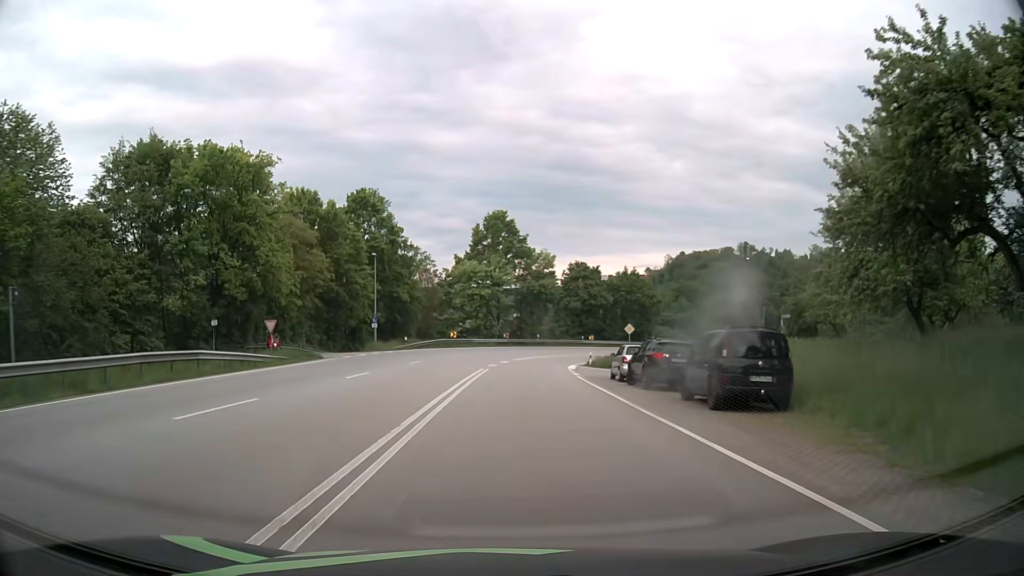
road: primary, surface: asphalt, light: Day
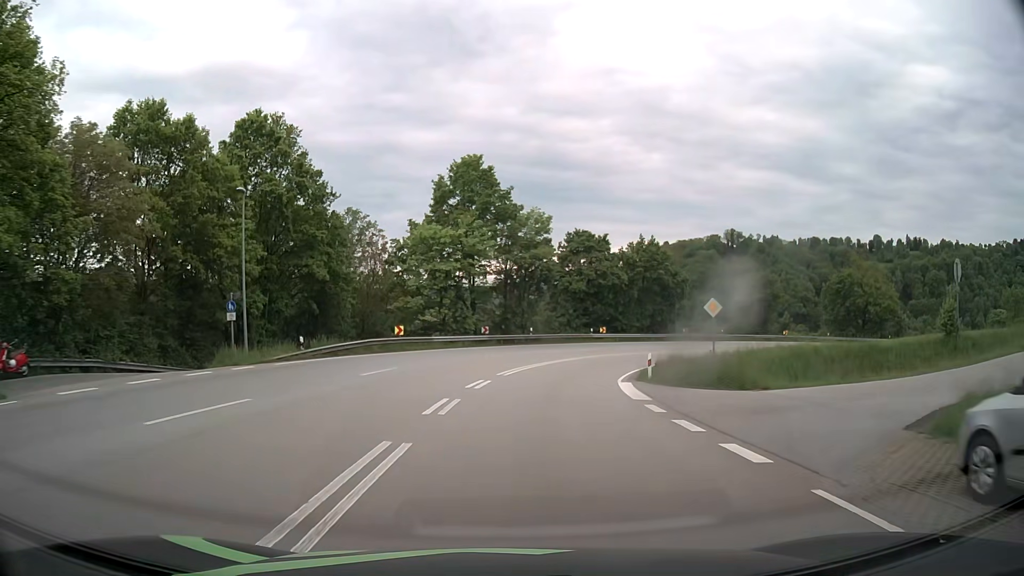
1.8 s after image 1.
(+0.1, +24.3) m; +1°
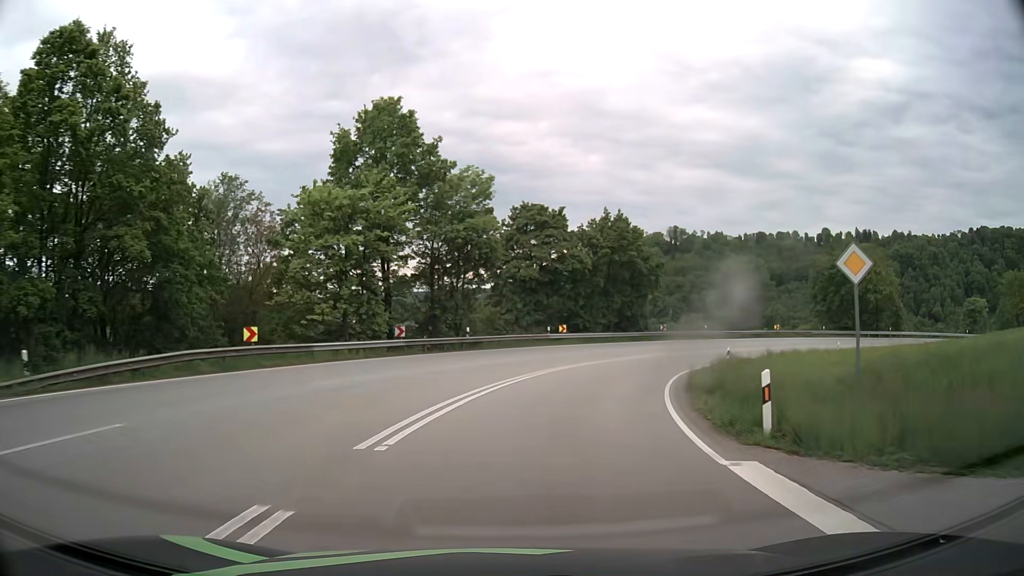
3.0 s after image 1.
(+0.6, +15.7) m; +4°
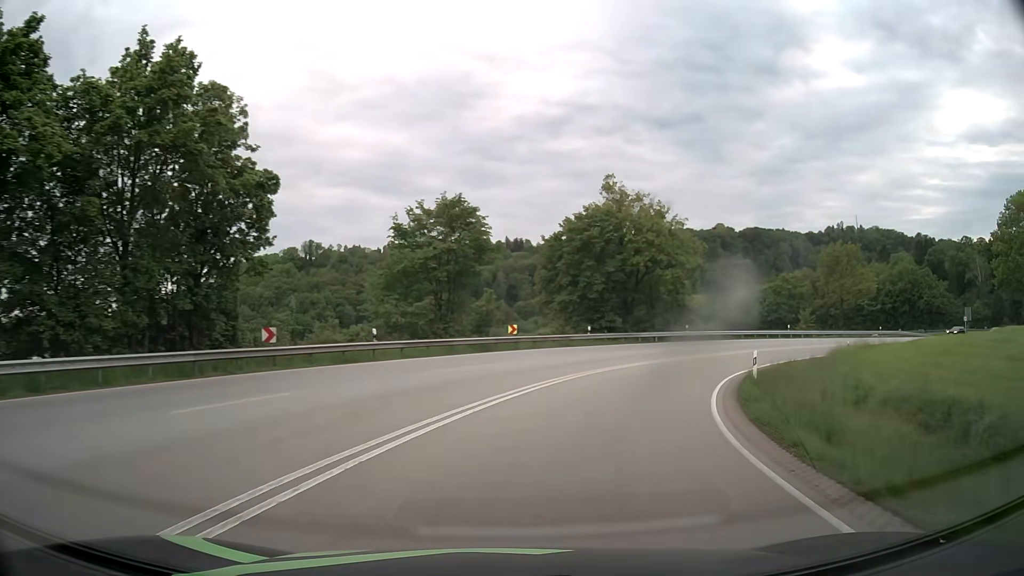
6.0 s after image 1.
(+9.3, +37.0) m; +31°
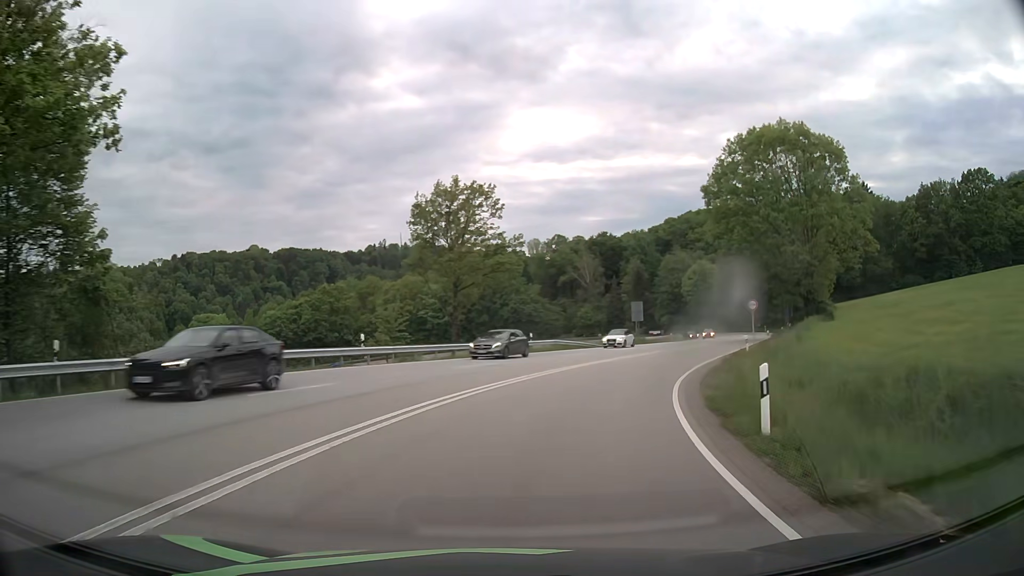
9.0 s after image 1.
(+13.6, +36.1) m; +40°
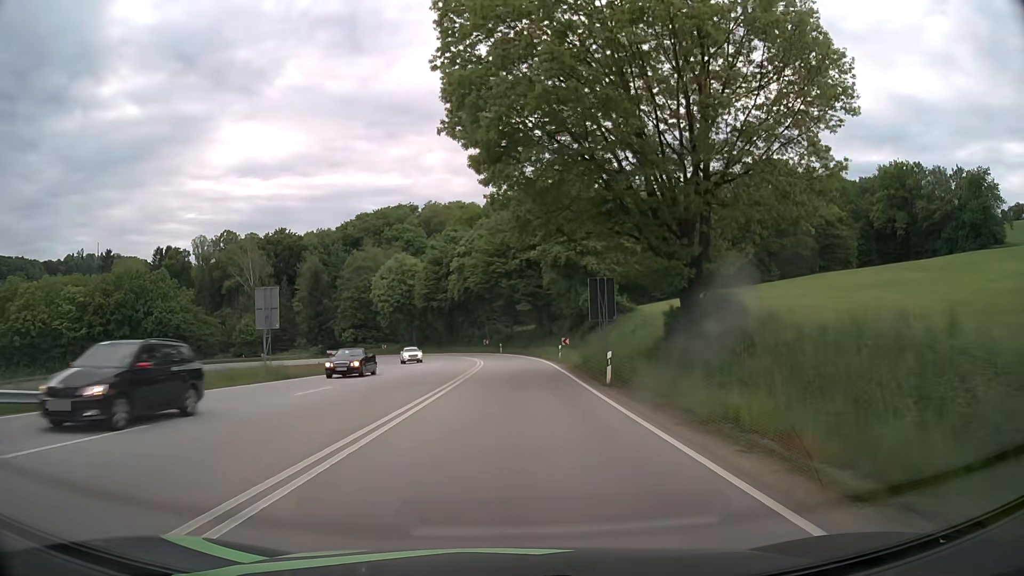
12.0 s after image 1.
(+10.2, +38.2) m; +26°
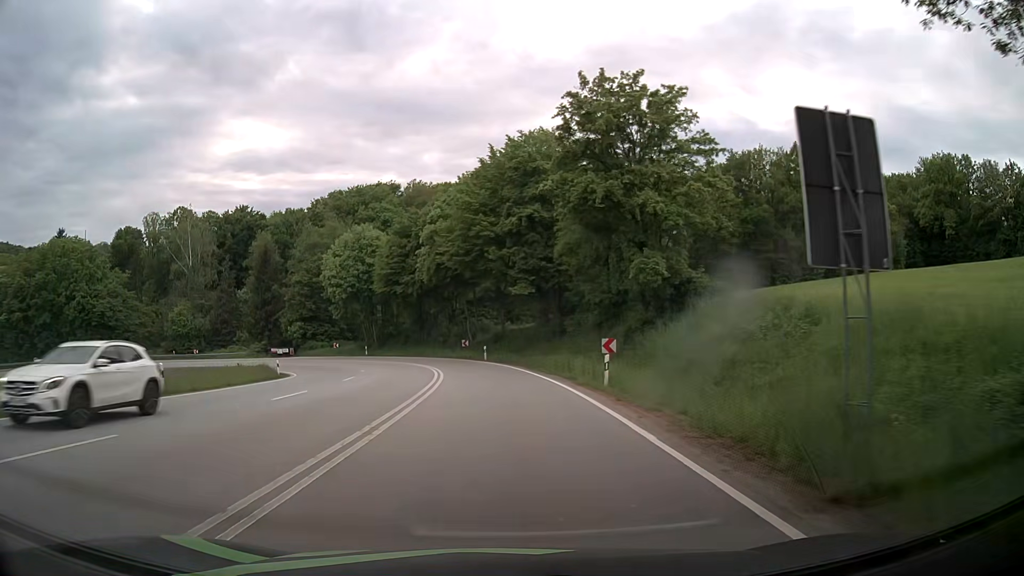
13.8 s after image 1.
(+0.5, +24.6) m; +1°
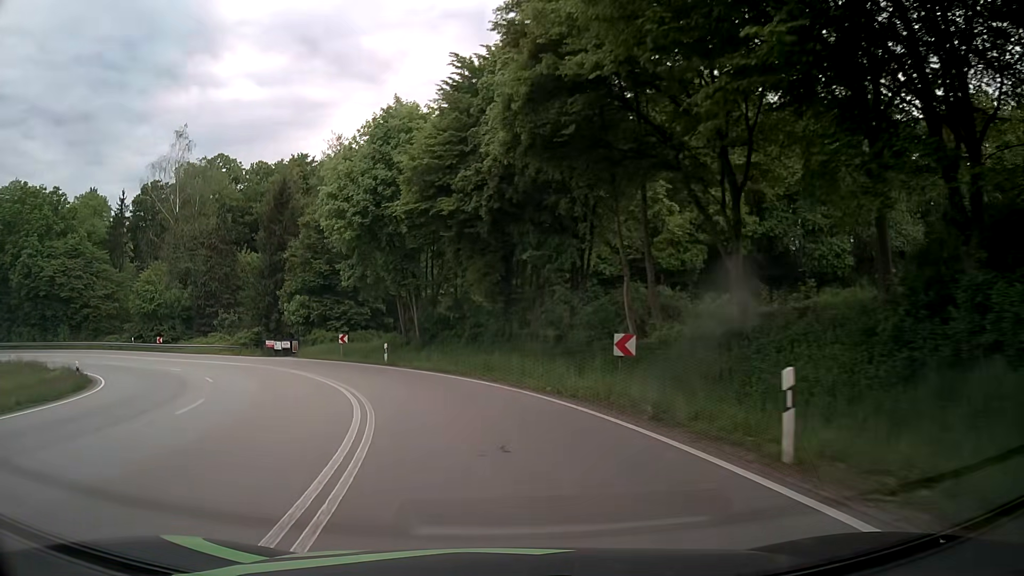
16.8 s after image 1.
(-2.7, +40.1) m; -10°
(0, +10) (-2, +20) (-6, +29) (-12, +37) (-19, +45) (-27, +50) (-36, +55) (-45, +57) (-55, +57) (-65, +56) m
